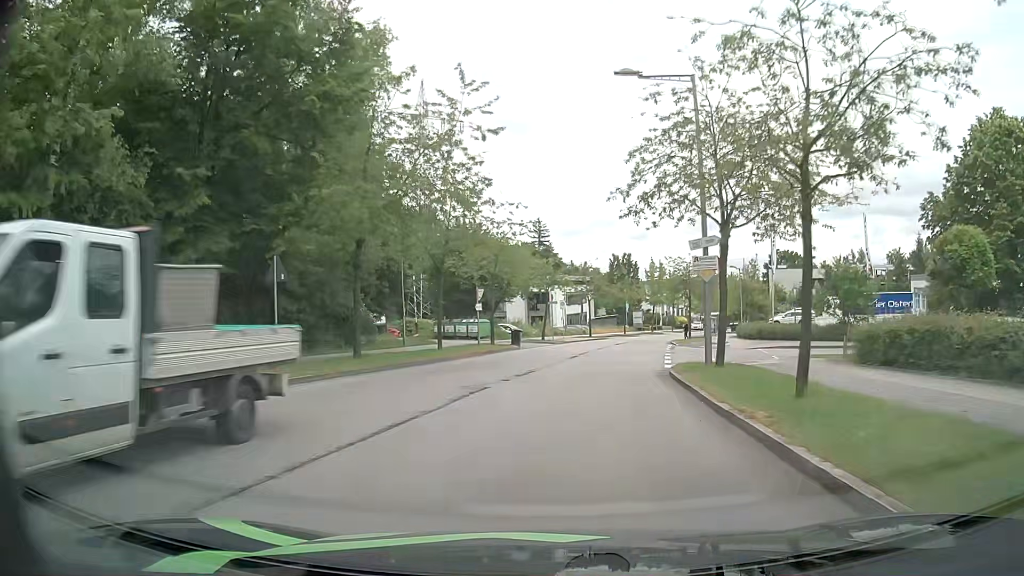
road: residential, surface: asphalt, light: Day
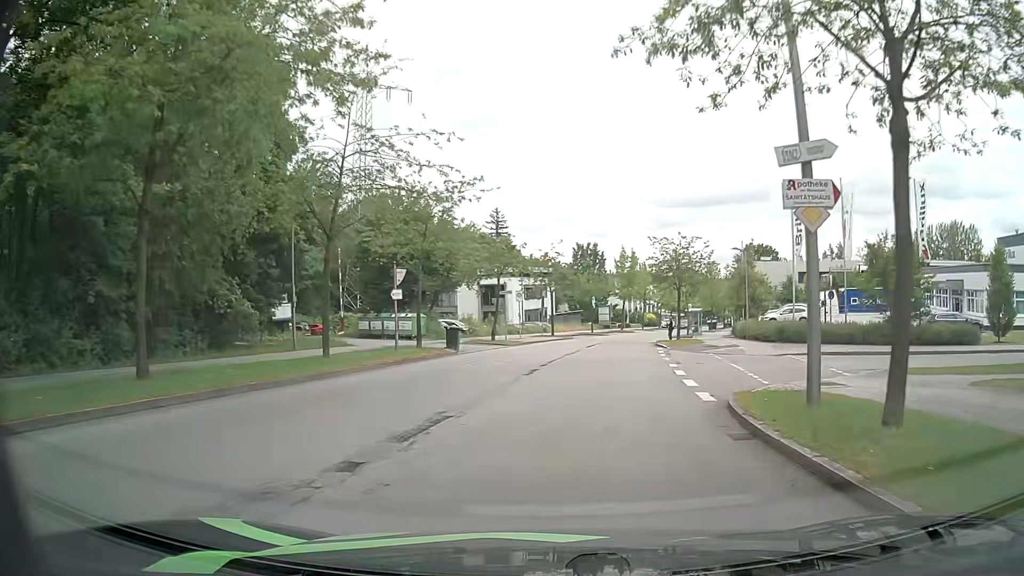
(+0.4, +10.8) m; +4°
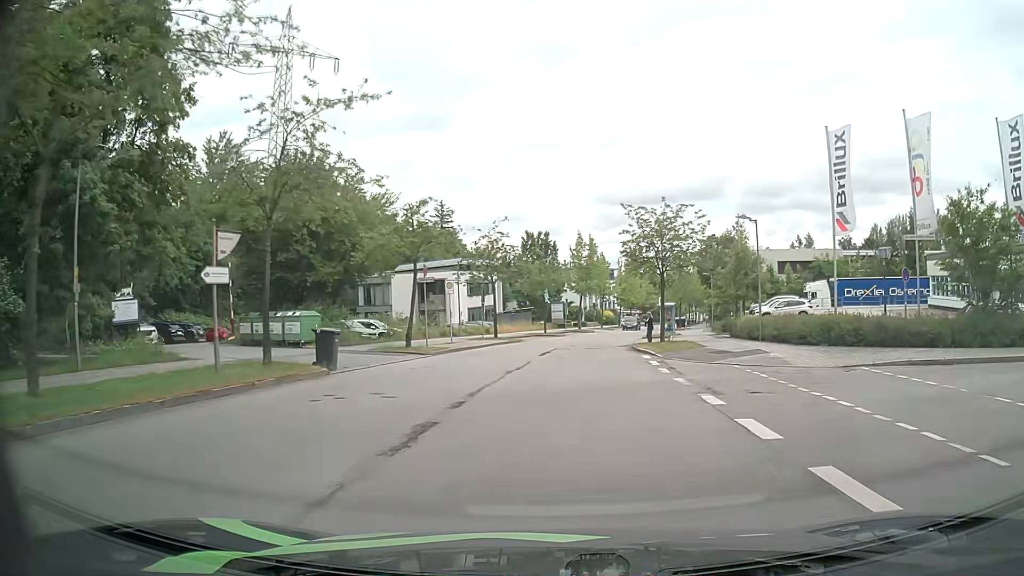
(+0.4, +10.8) m; +5°
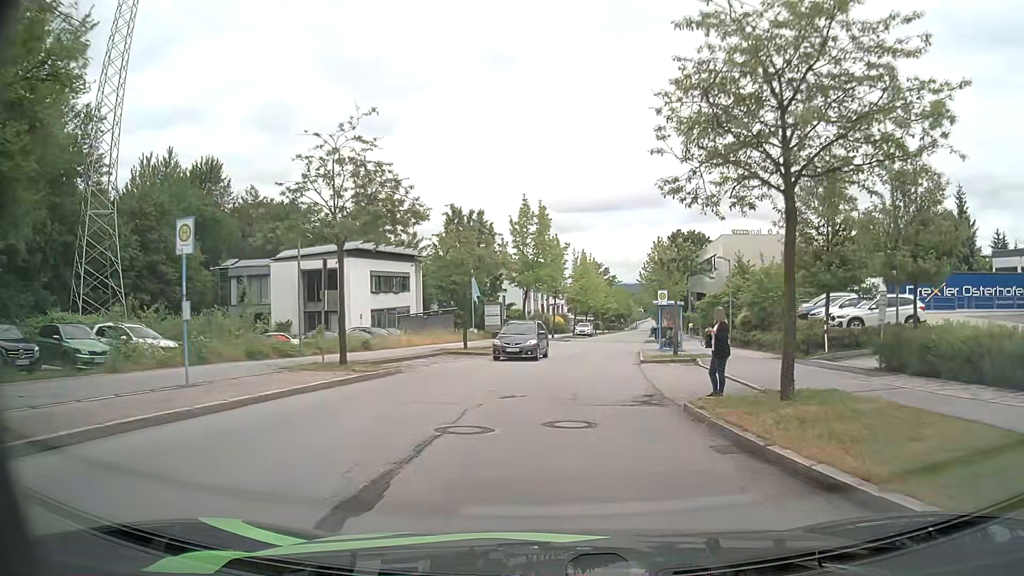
(+0.6, +21.9) m; +4°
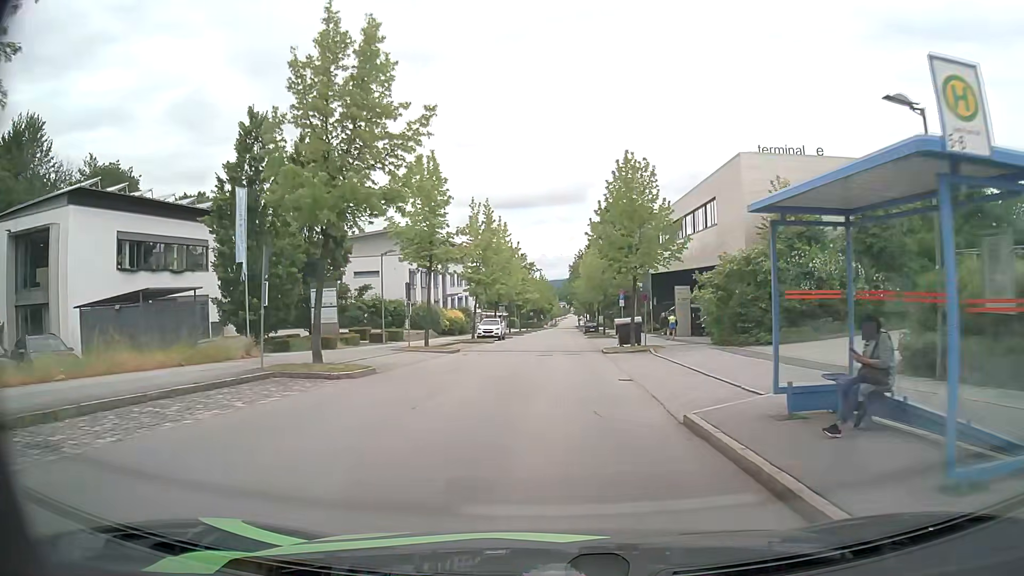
(+2.2, +28.1) m; +8°
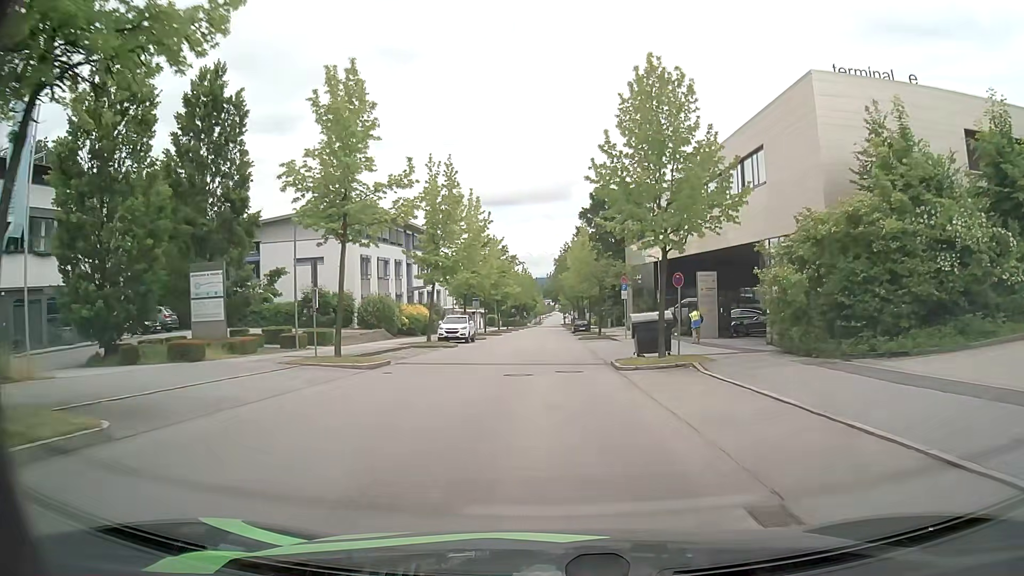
(+0.1, +11.5) m; +1°
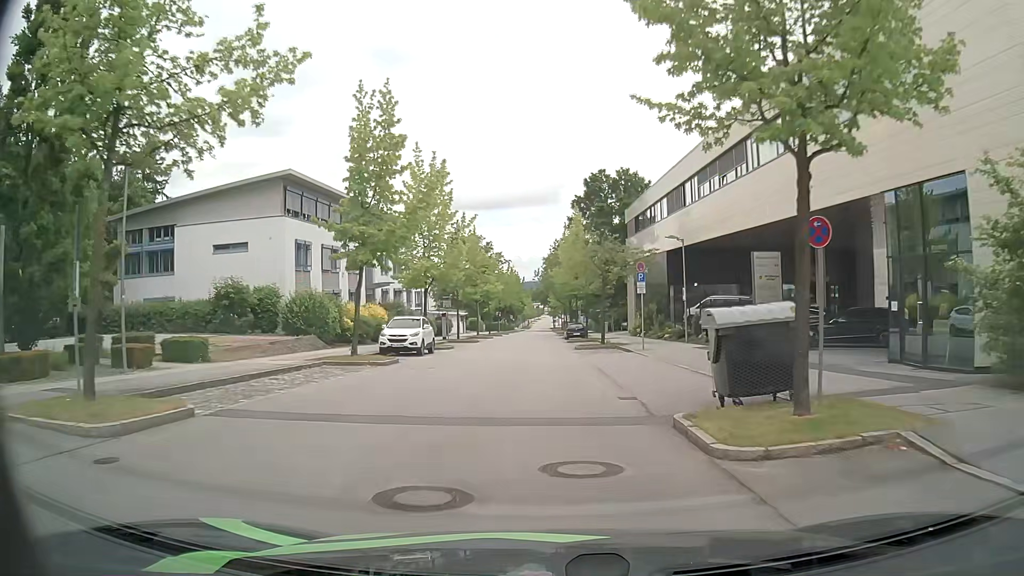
(+0.2, +11.6) m; +1°
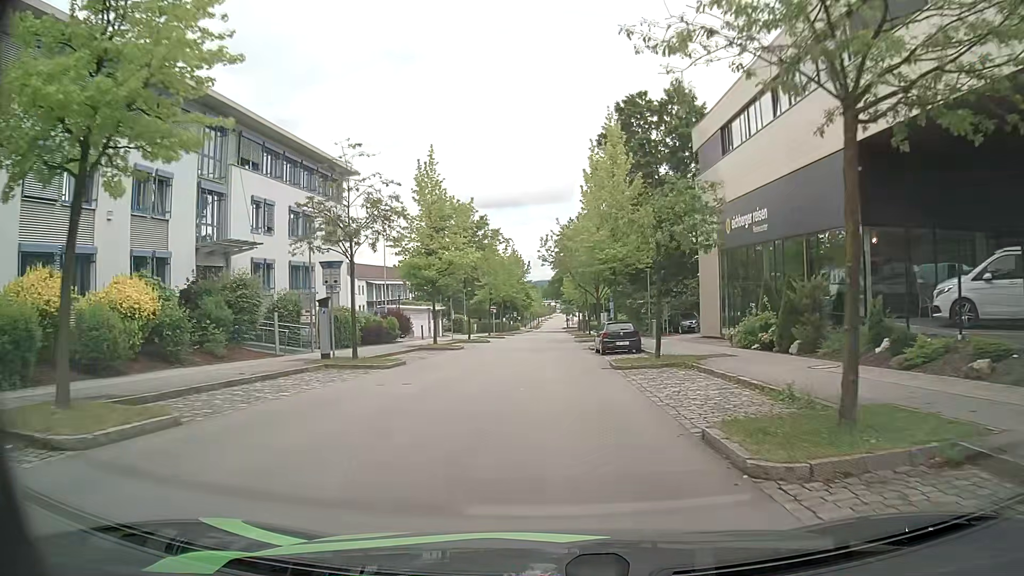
(-0.2, +29.2) m; -1°
(0, +10) (0, +20) (0, +30) (0, +40) (+1, +50) (+1, +60) (+1, +70) (+1, +80) (+1, +90) (+1, +100) m
